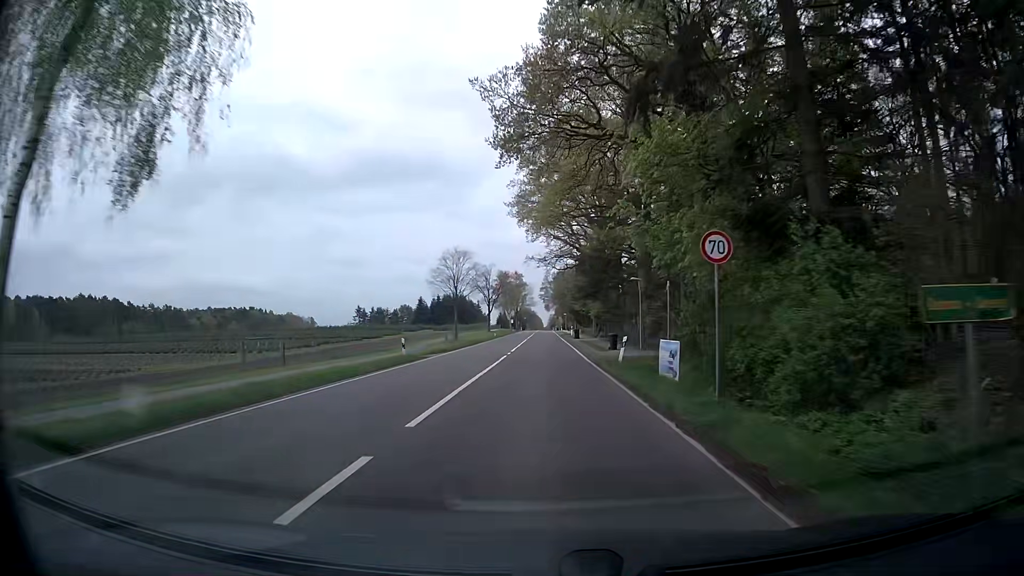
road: secondary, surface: asphalt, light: Day
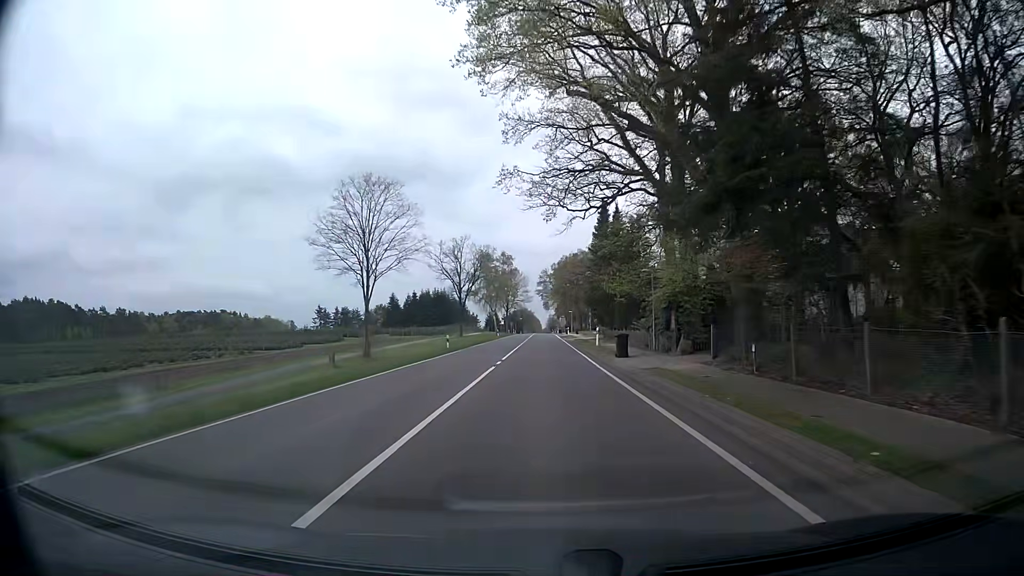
(+0.7, +41.8) m; +1°
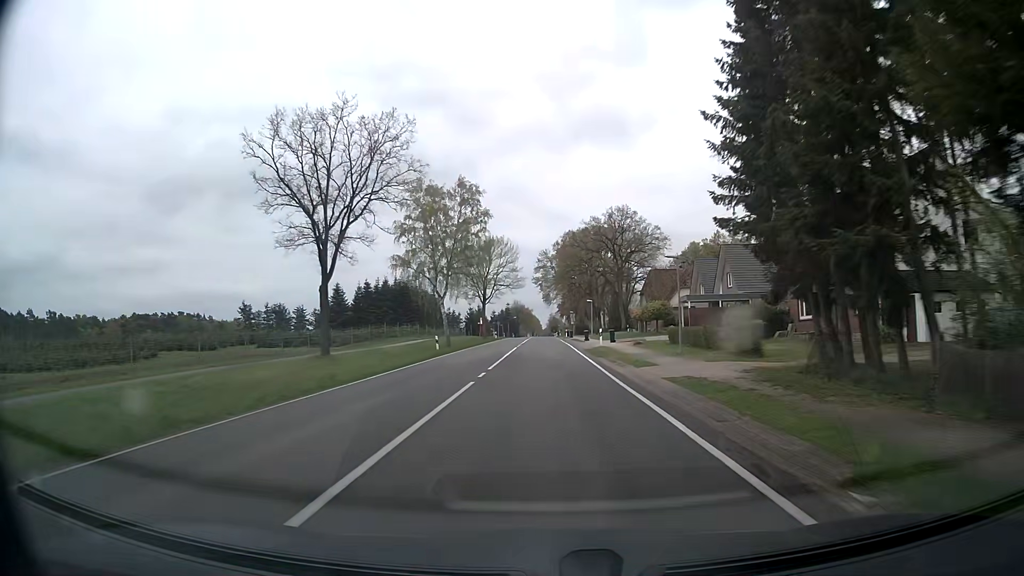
(+0.2, +53.0) m; -1°
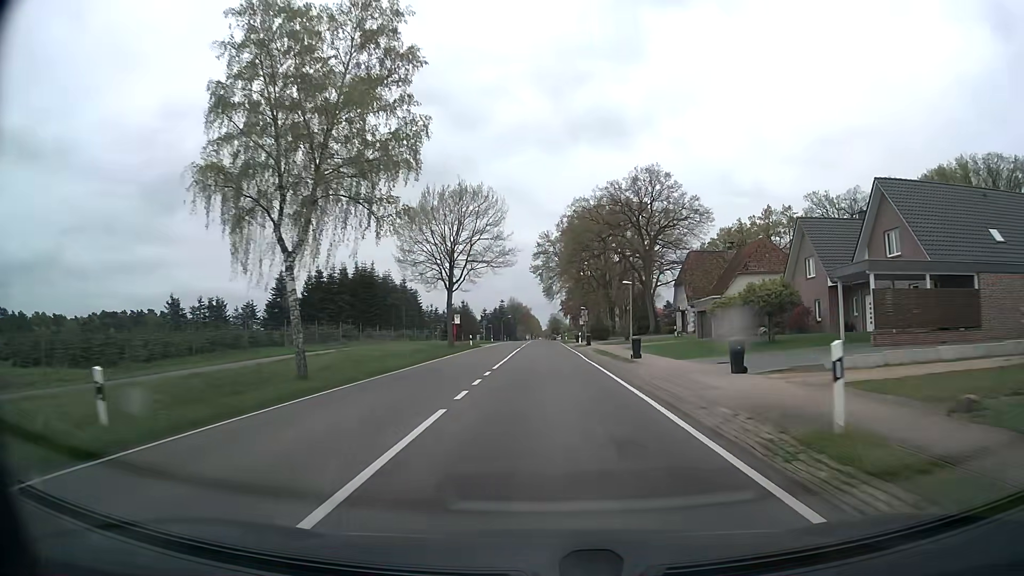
(+0.4, +32.0) m; +1°
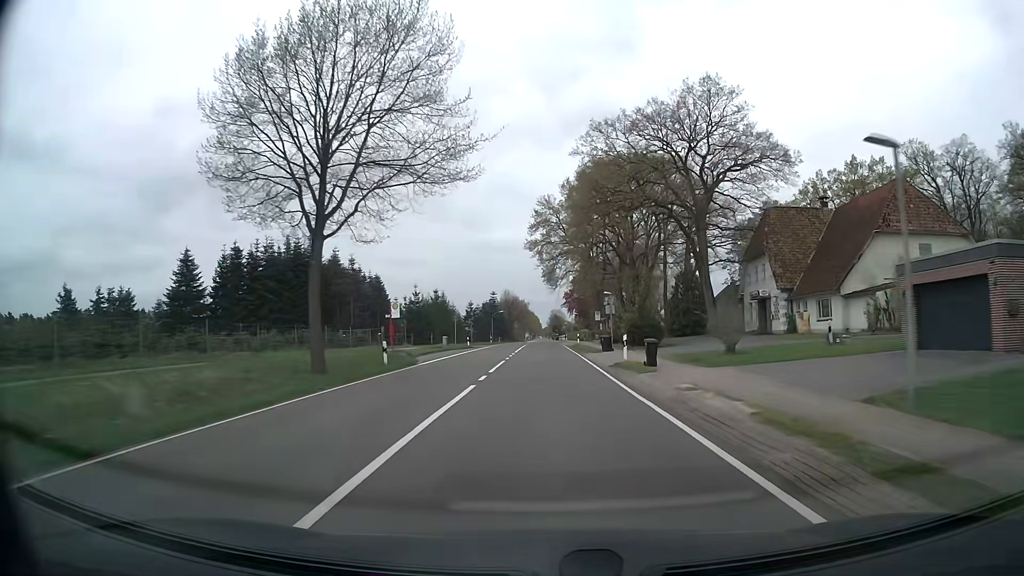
(0.0, +32.2) m; 0°
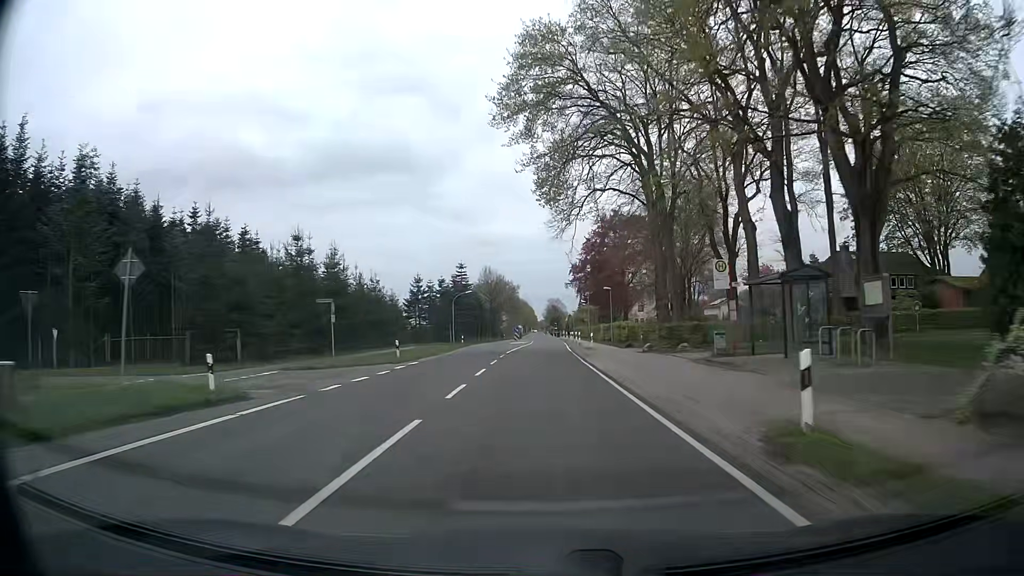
(+0.1, +54.0) m; 0°
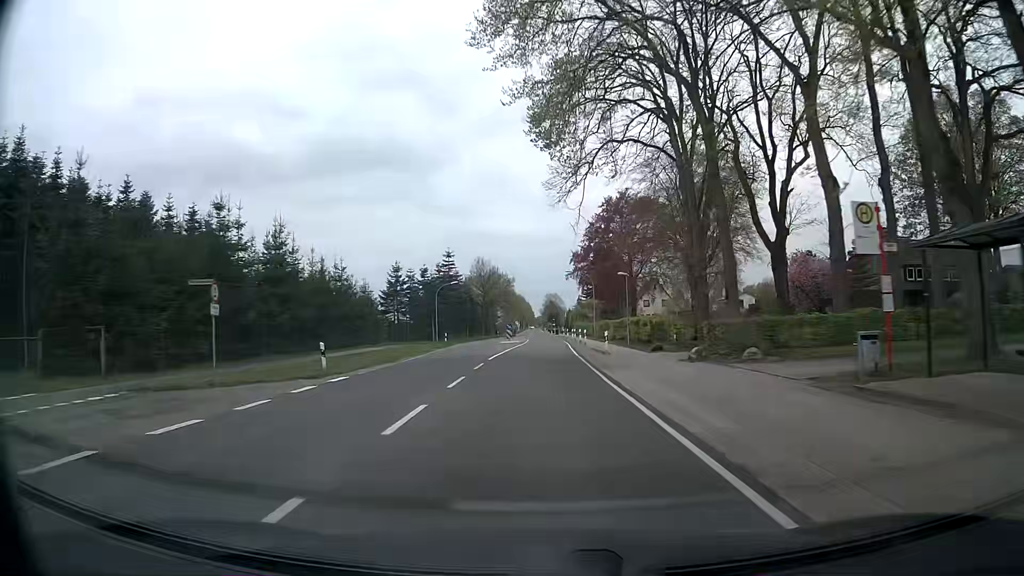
(+0.1, +10.8) m; +1°
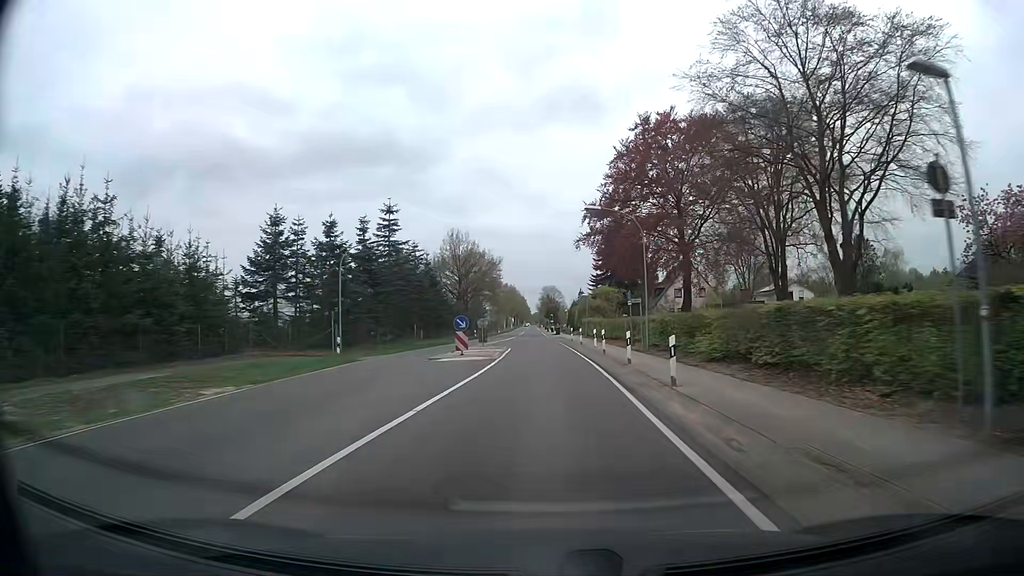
(+0.1, +32.5) m; 0°
(0, +10) (0, +20) (0, +30) (0, +40) (-1, +50) (-1, +60) (-1, +70) (-1, +80) (-1, +90) (-1, +100) m
